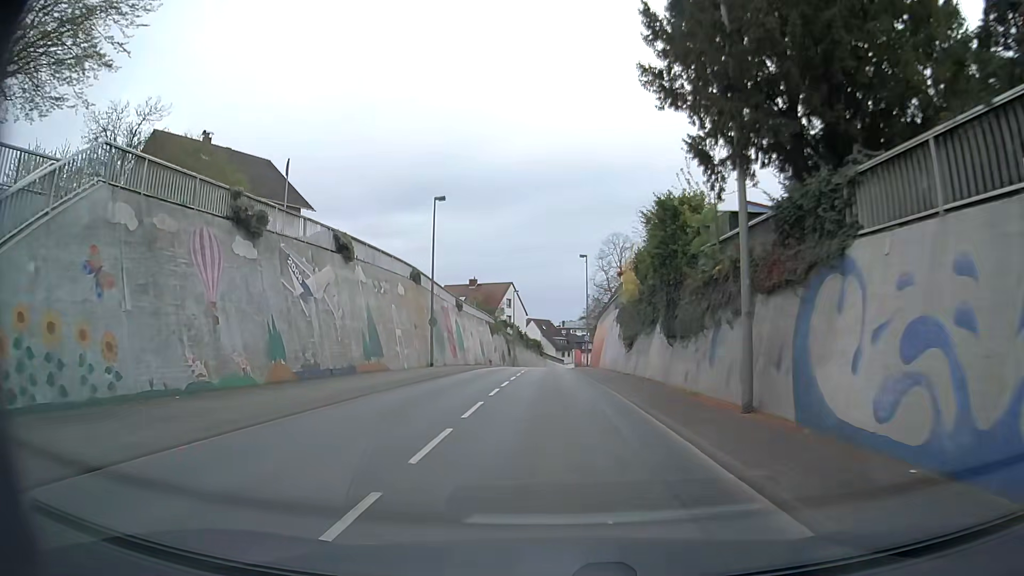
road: secondary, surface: asphalt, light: Day
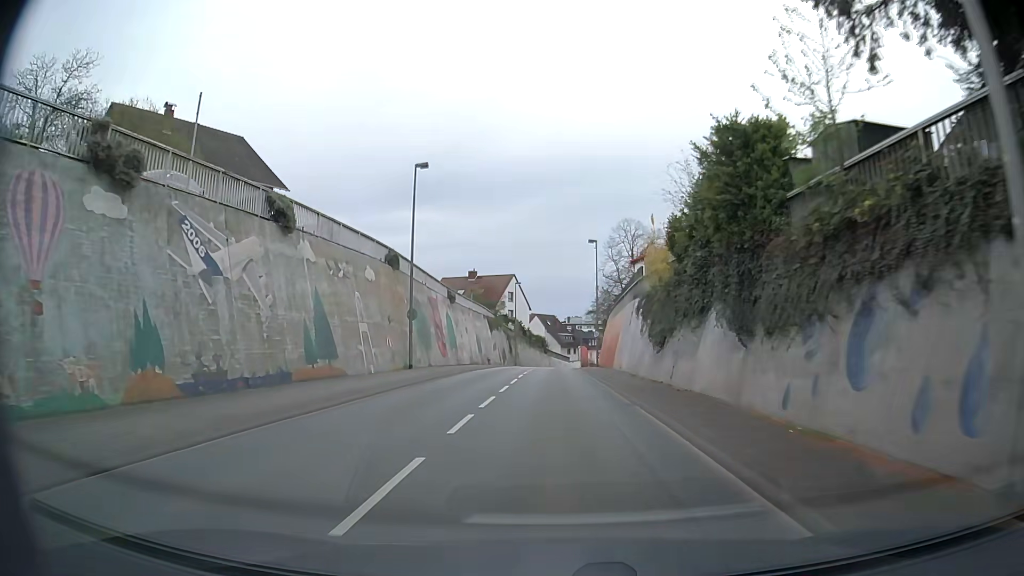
(-0.1, +7.4) m; 0°
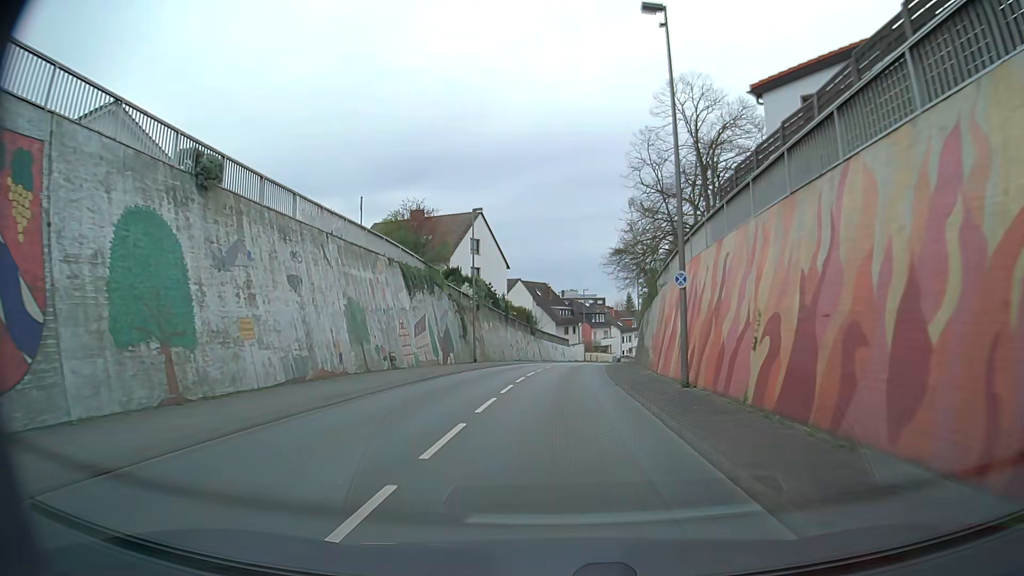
(-0.5, +37.7) m; 0°
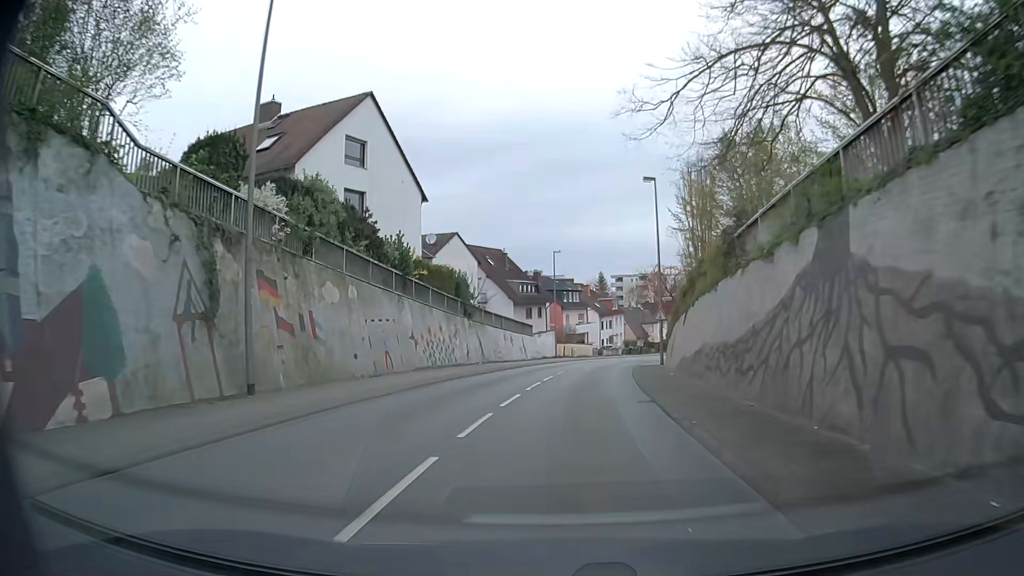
(+0.6, +30.3) m; +2°
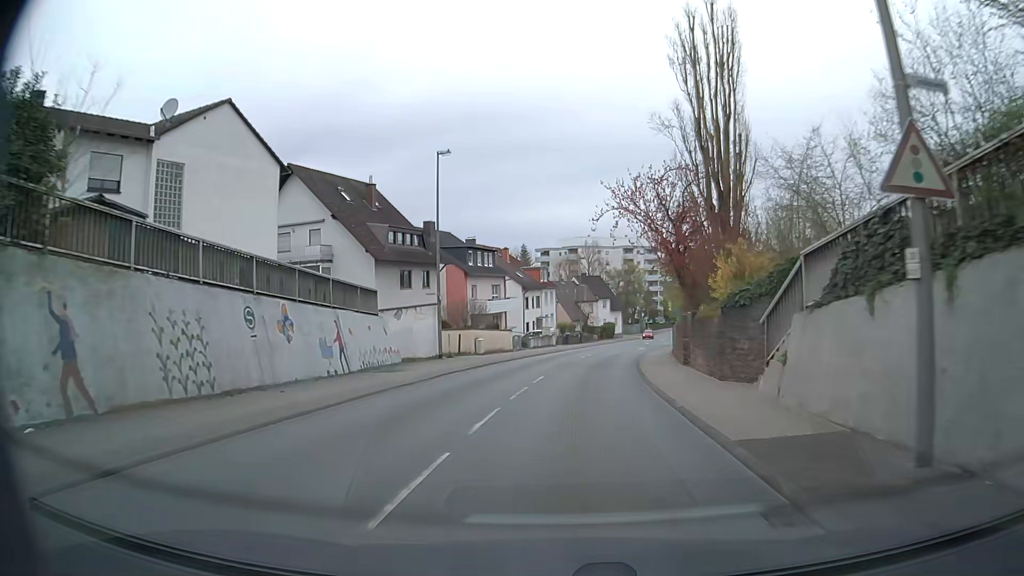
(+1.9, +31.2) m; +7°
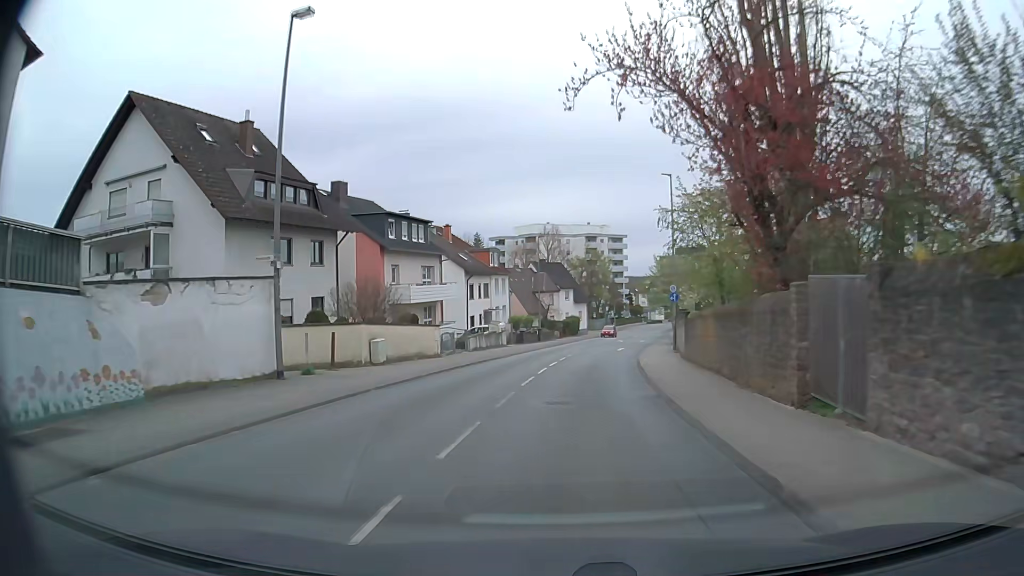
(+0.5, +15.5) m; +4°
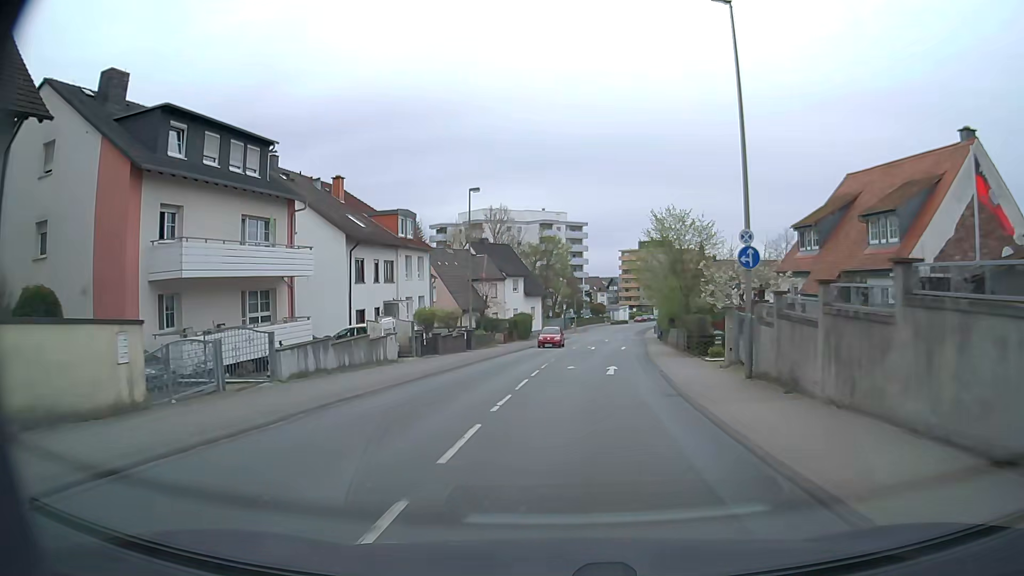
(+0.8, +22.6) m; +4°
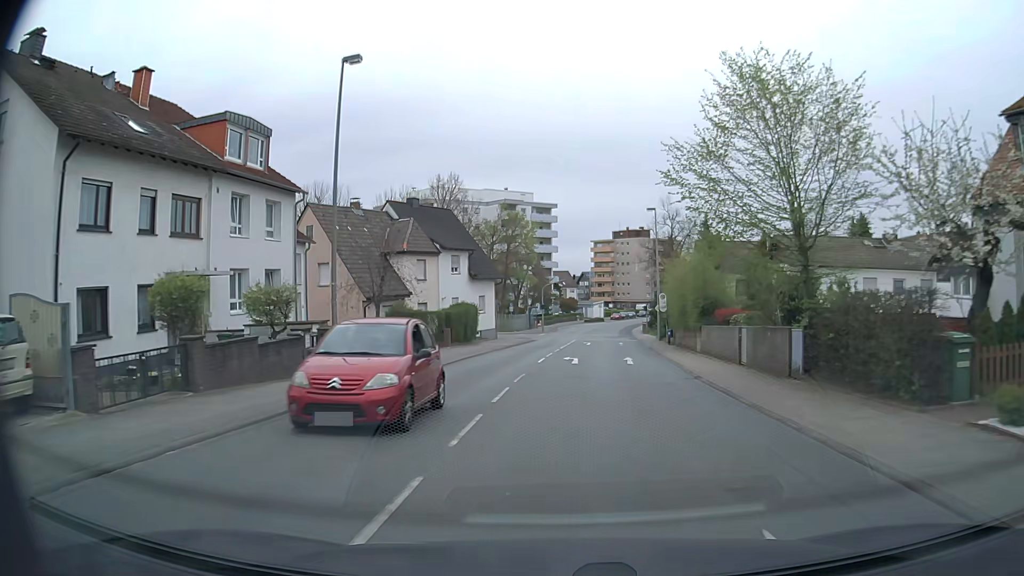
(+0.6, +21.5) m; +3°
